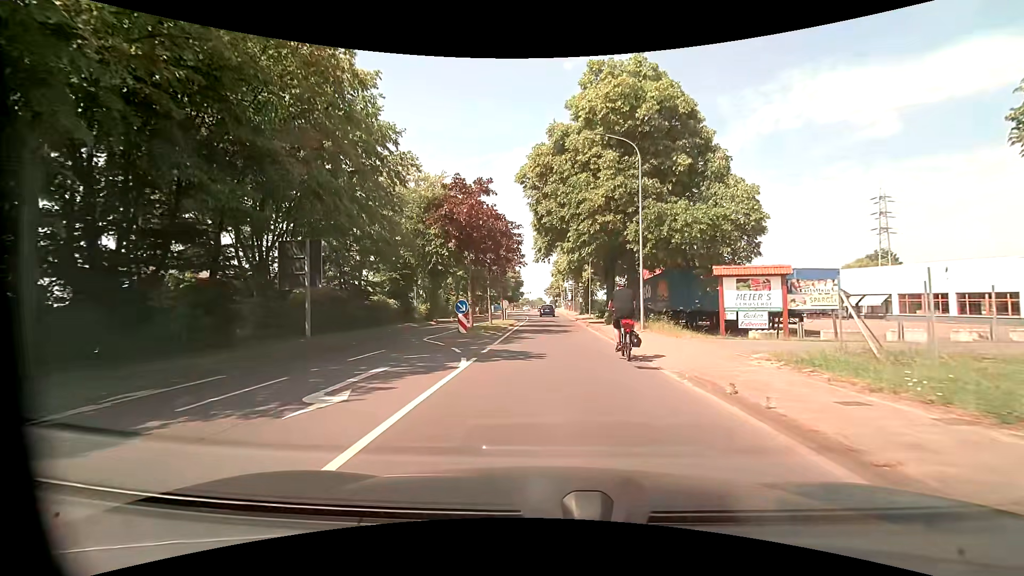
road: tertiary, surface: asphalt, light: Day
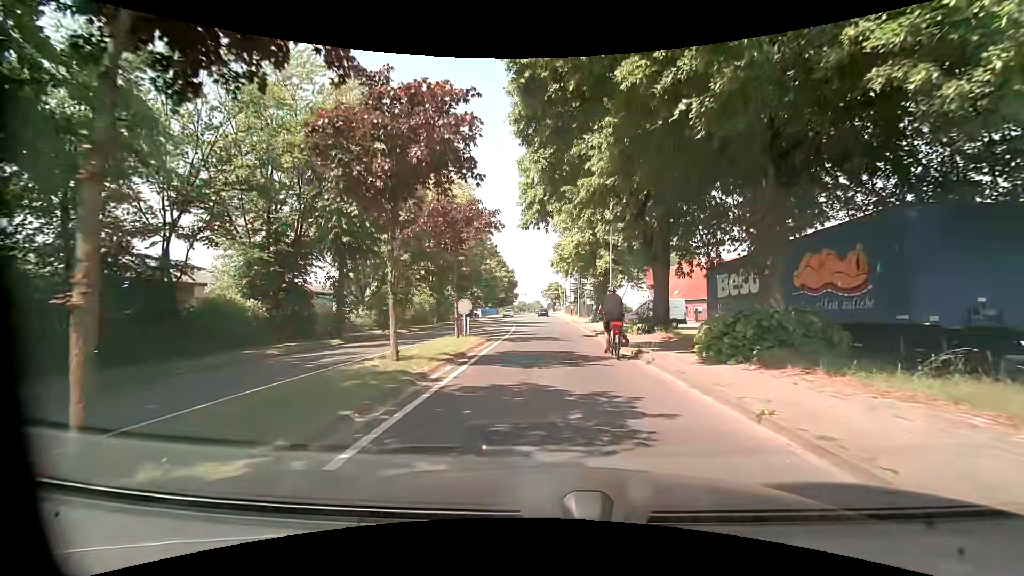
(+0.1, +19.2) m; 0°
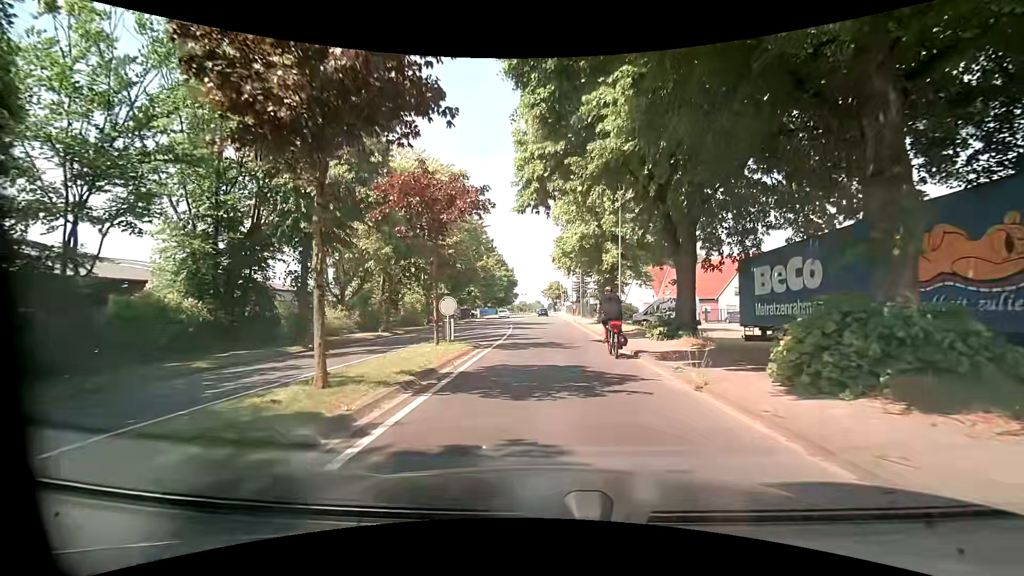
(0.0, +3.9) m; 0°
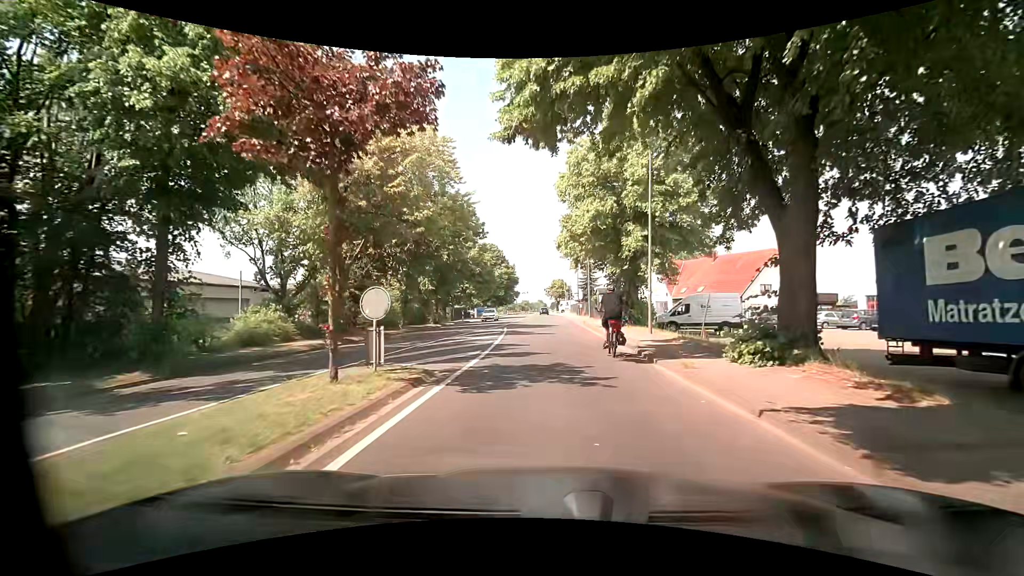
(+0.1, +8.1) m; -1°
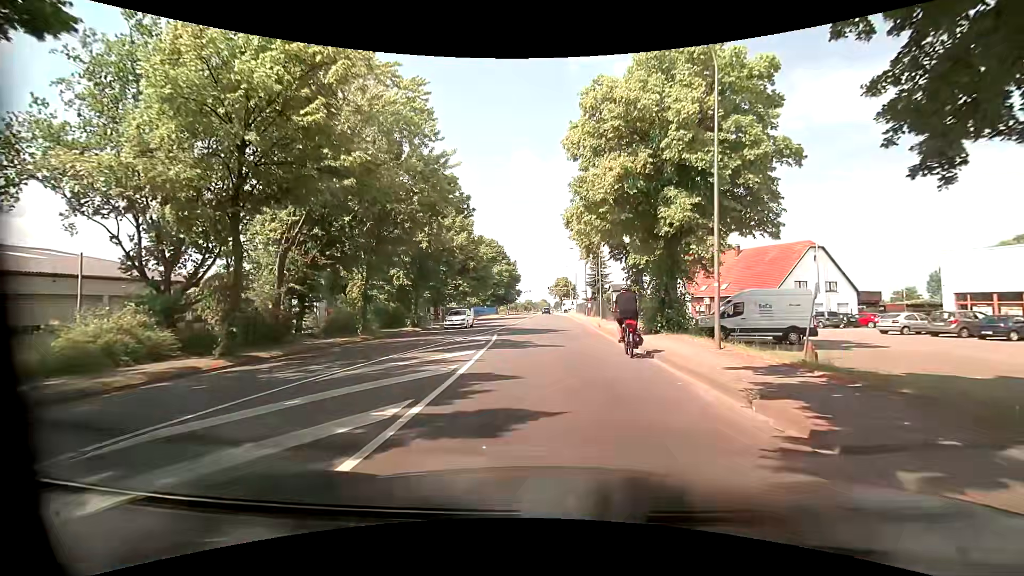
(+0.1, +8.4) m; +1°
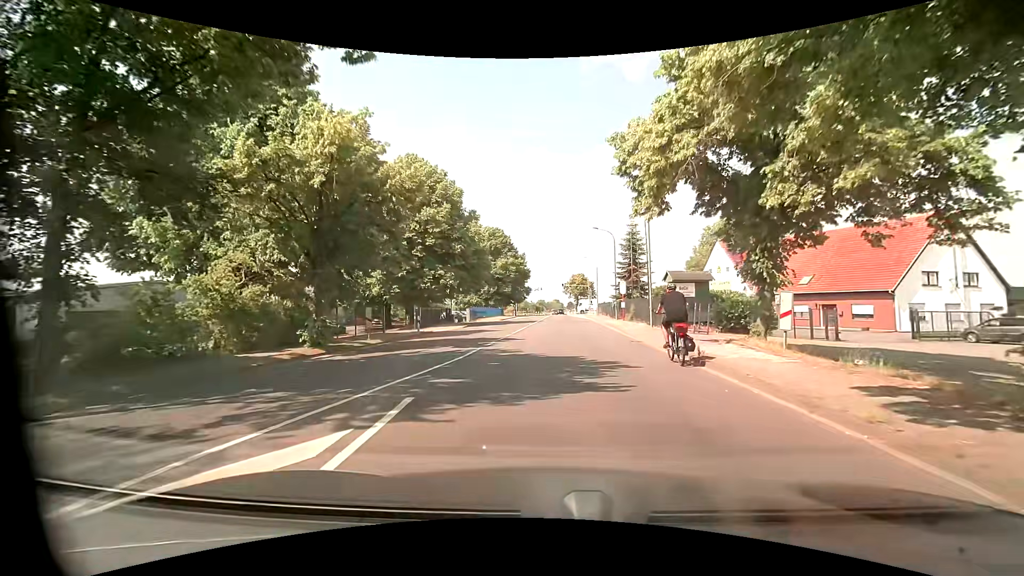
(-0.5, +17.8) m; -2°
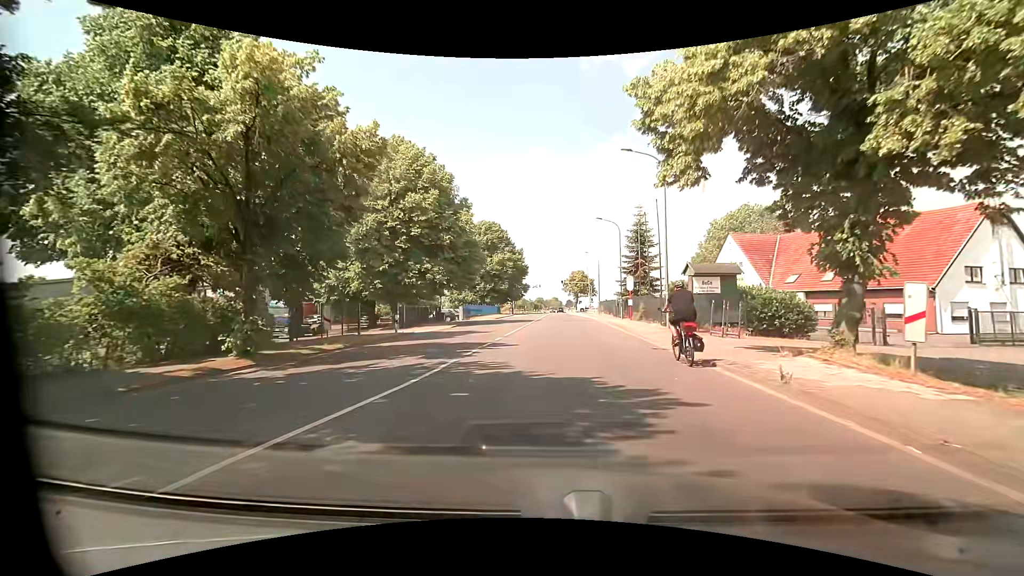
(0.0, +4.5) m; 0°
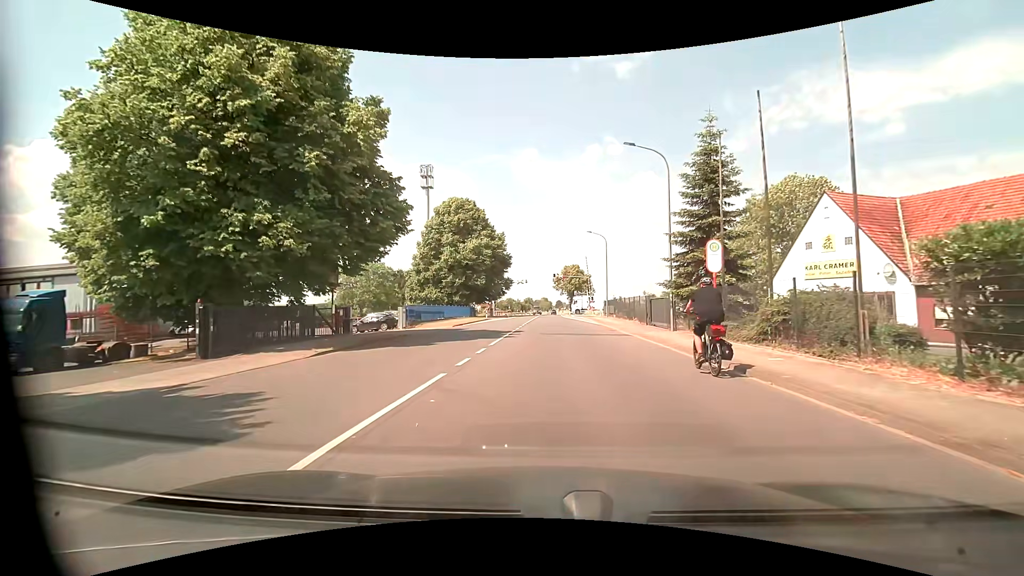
(+0.2, +21.9) m; +1°
(0, +10) (0, +20) (+1, +30) (+1, +40) (+1, +50) (+1, +60) (+1, +70) (+1, +80) (+2, +90) (+2, +100) m
